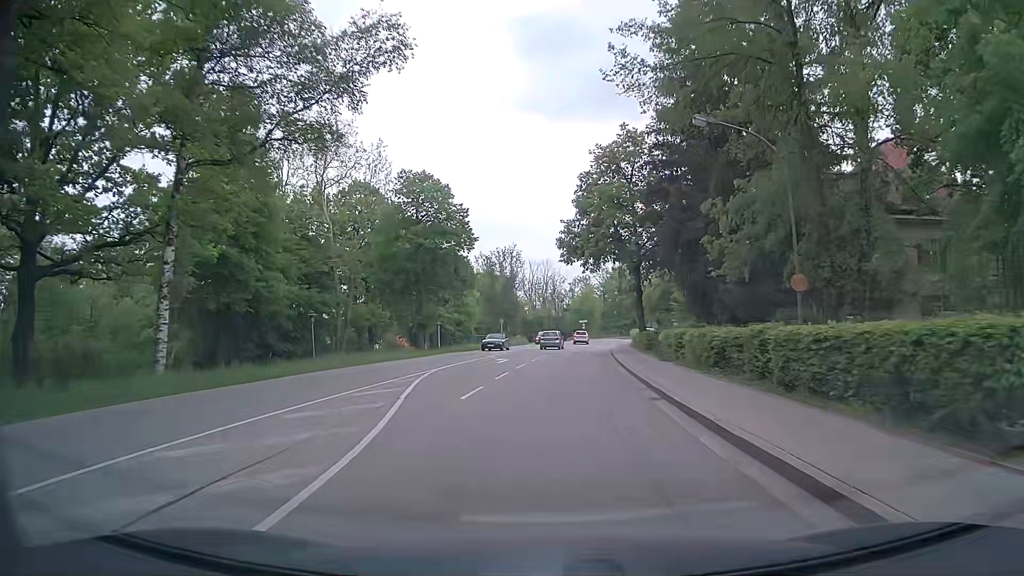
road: secondary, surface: asphalt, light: Day
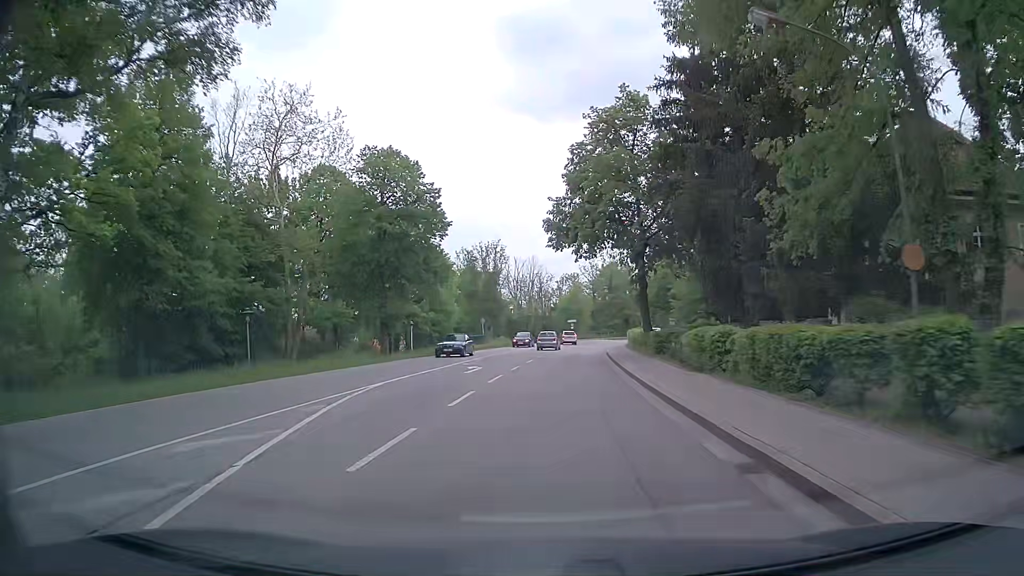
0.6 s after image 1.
(0.0, +7.1) m; +1°
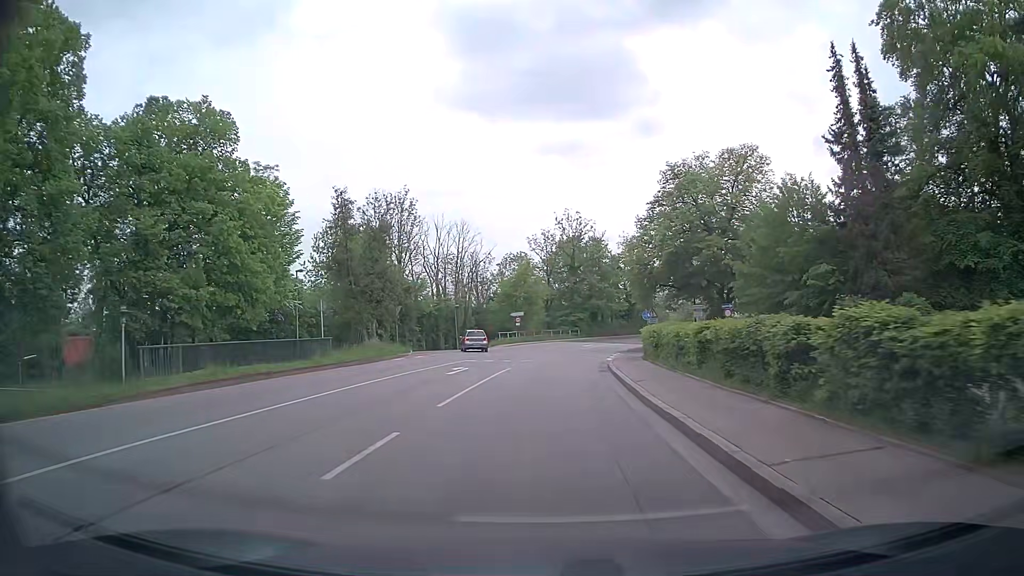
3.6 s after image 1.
(+1.4, +36.1) m; +4°
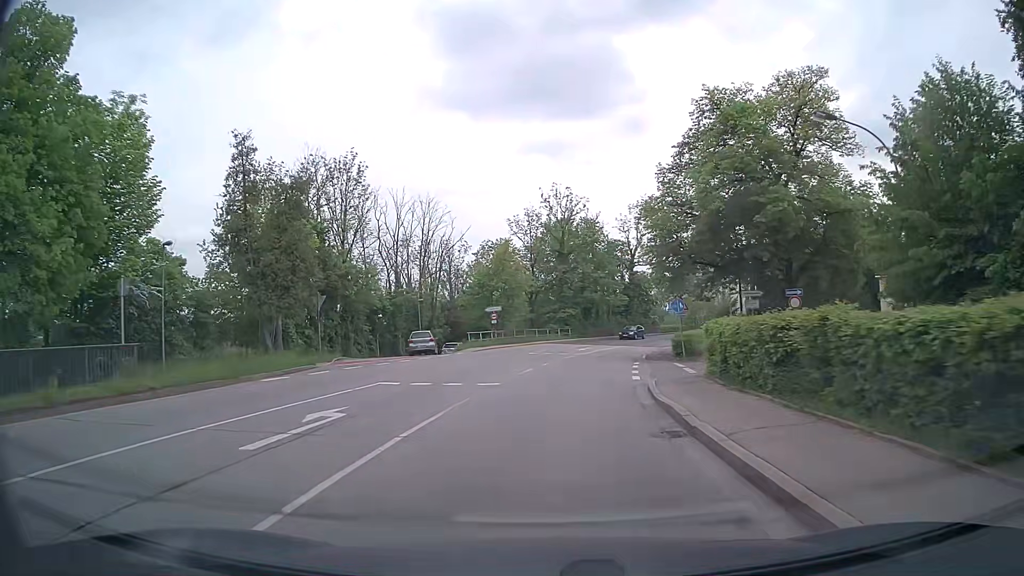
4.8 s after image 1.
(+0.3, +14.8) m; +2°
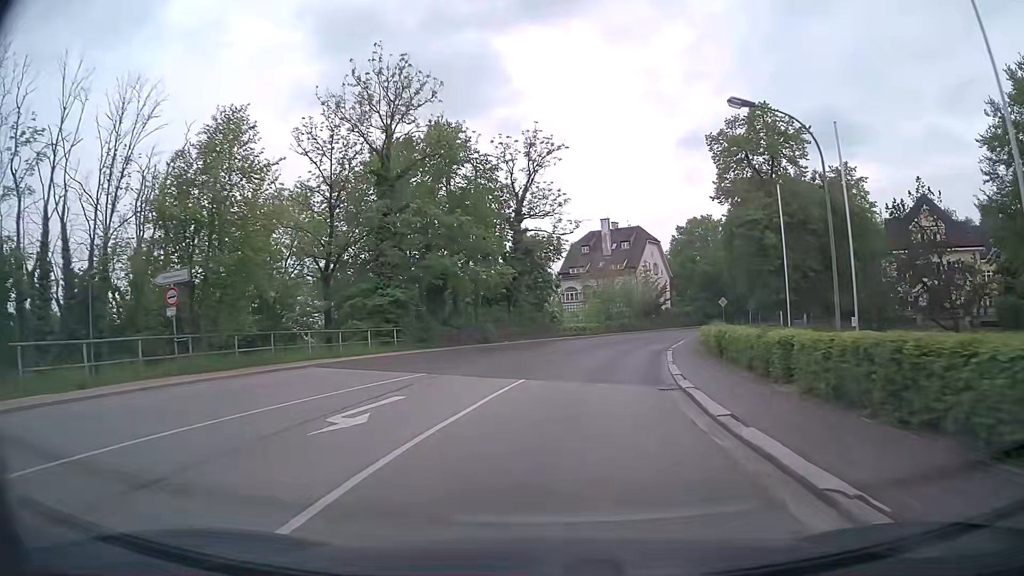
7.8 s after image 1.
(+3.0, +36.4) m; +10°
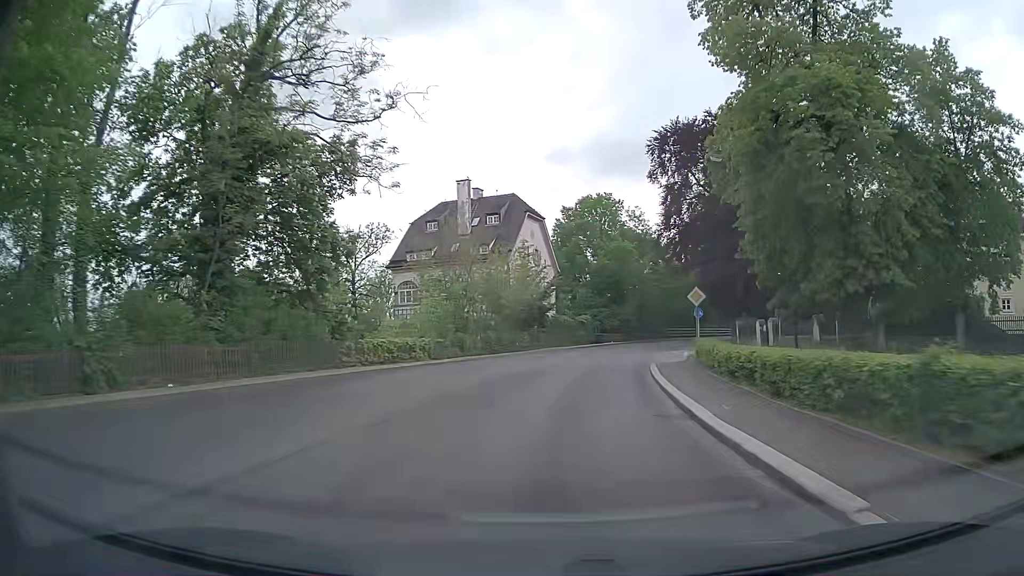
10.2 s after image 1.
(+3.0, +28.9) m; +12°
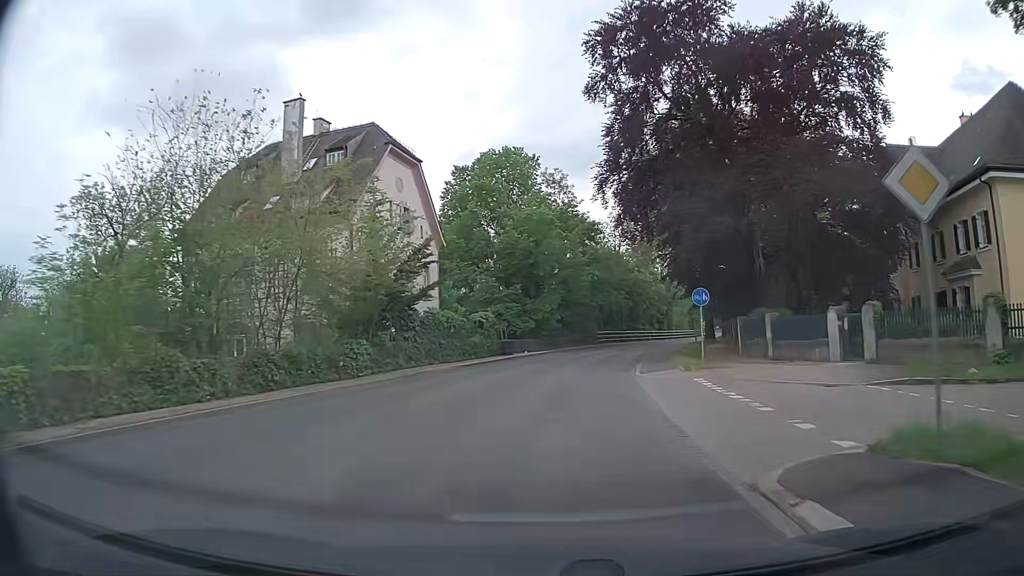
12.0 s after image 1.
(+1.6, +21.9) m; +8°
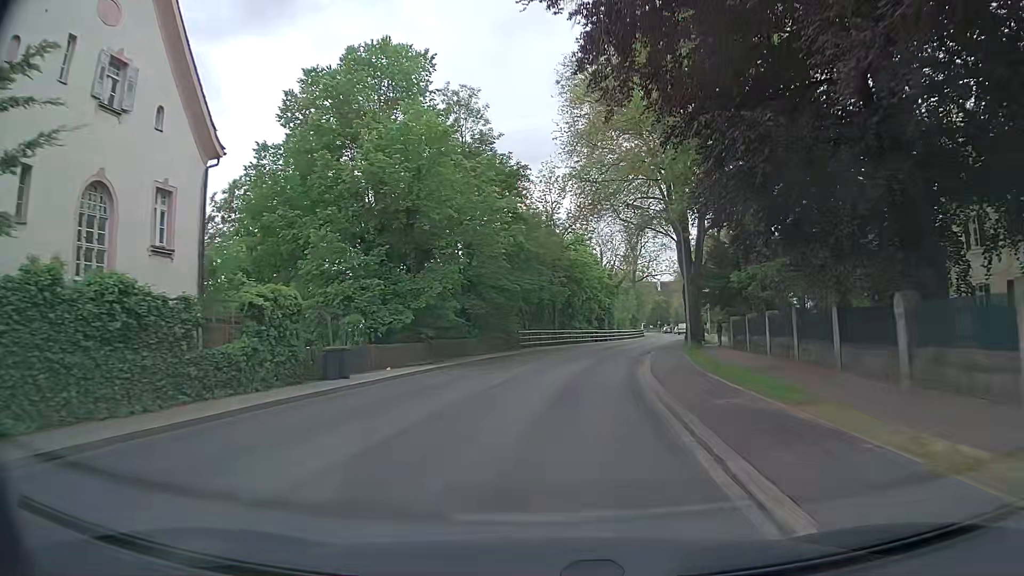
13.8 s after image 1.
(+1.4, +22.0) m; +7°
(0, +10) (+1, +20) (+2, +30) (+4, +40) (+6, +49) (+9, +59) (+12, +69) (+14, +78) (+17, +88) (+19, +98) m
